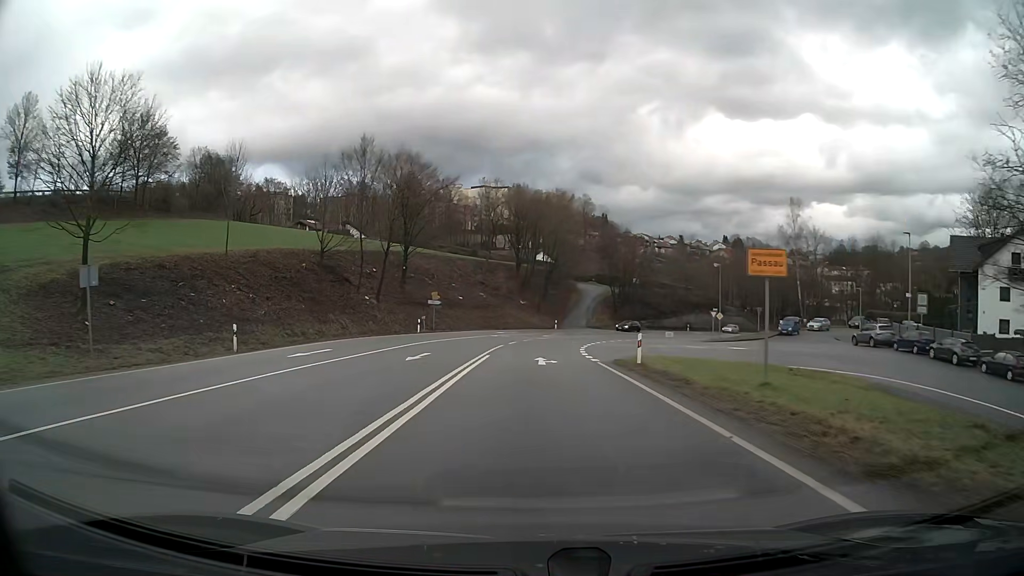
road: primary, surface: asphalt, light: Day
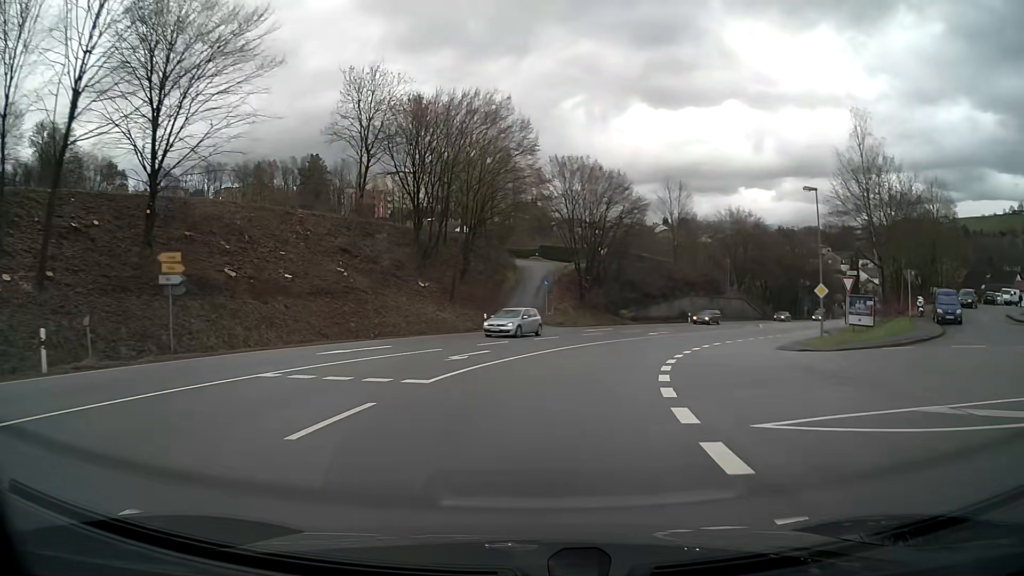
(+1.4, +38.6) m; +8°
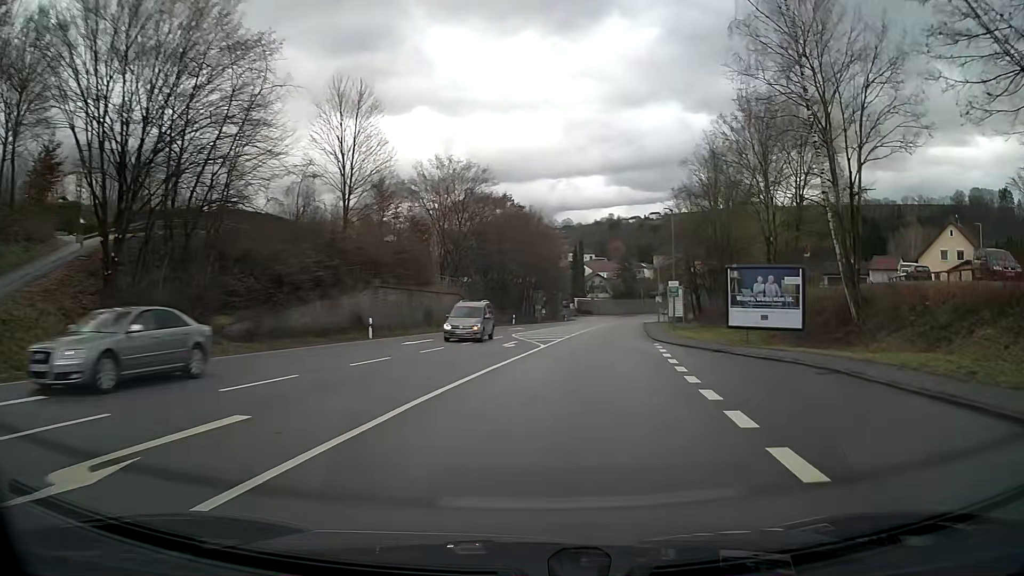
(+8.3, +36.5) m; +26°
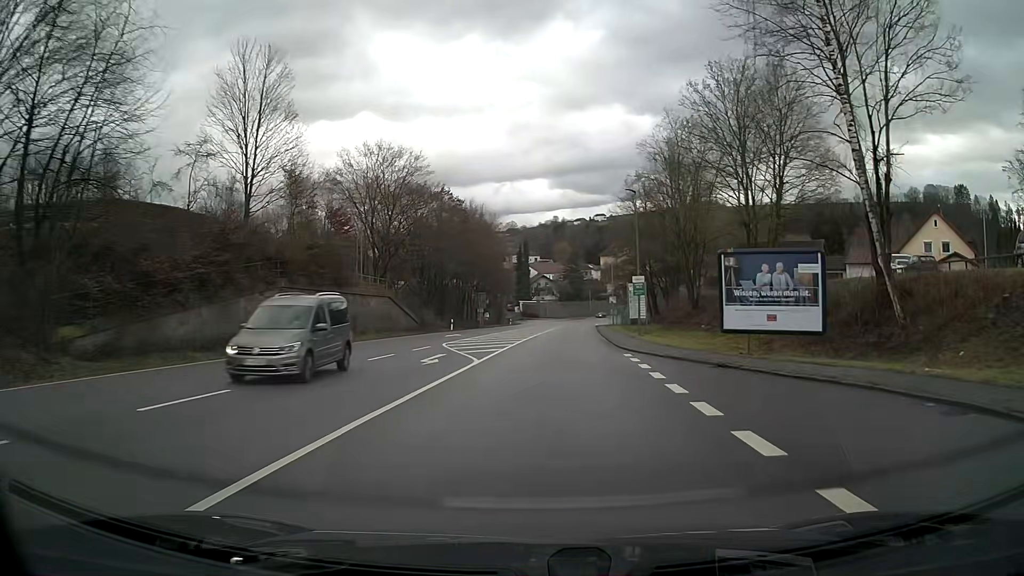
(+0.3, +7.6) m; +4°
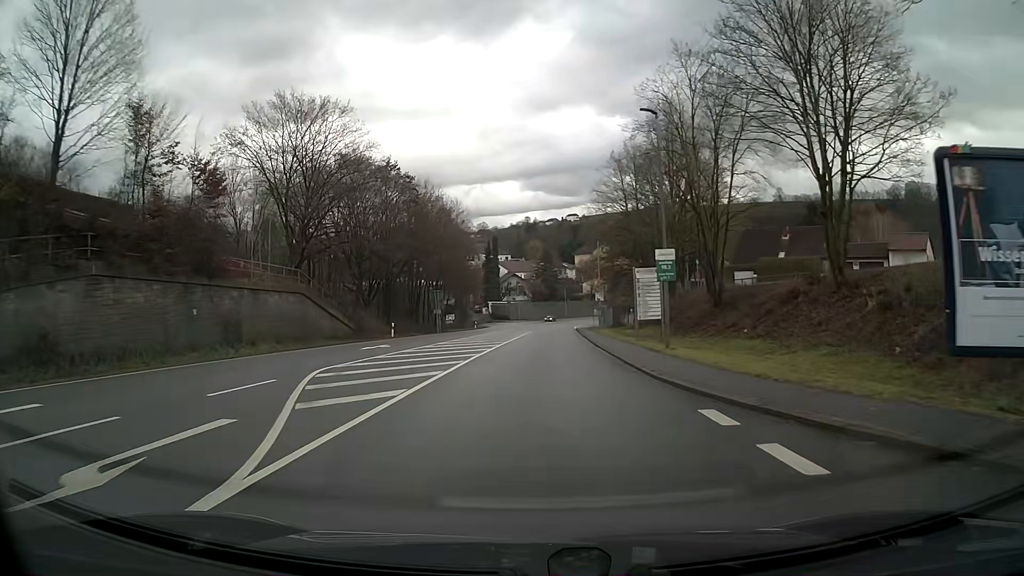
(+0.2, +15.3) m; +2°
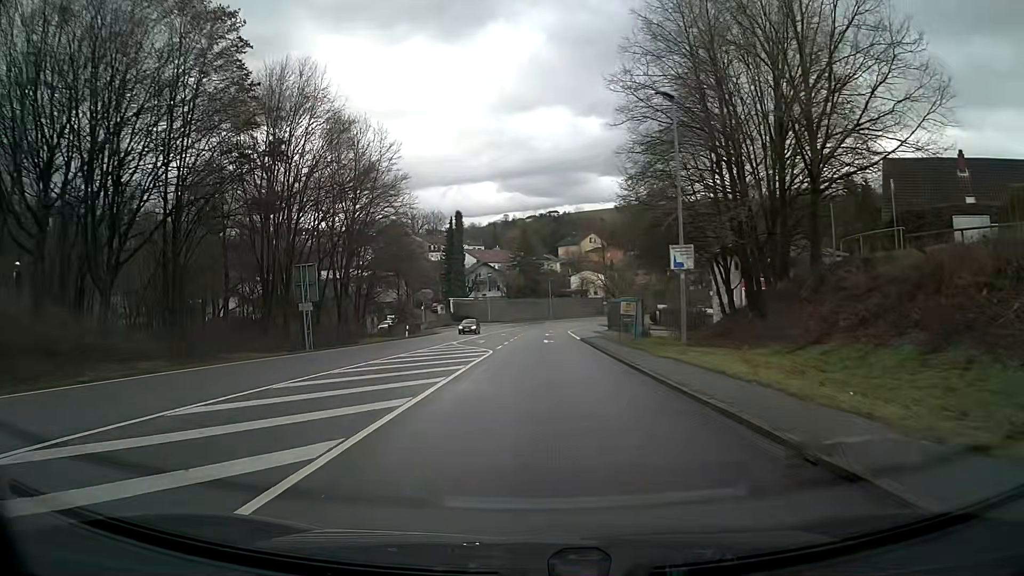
(+0.5, +38.4) m; +2°
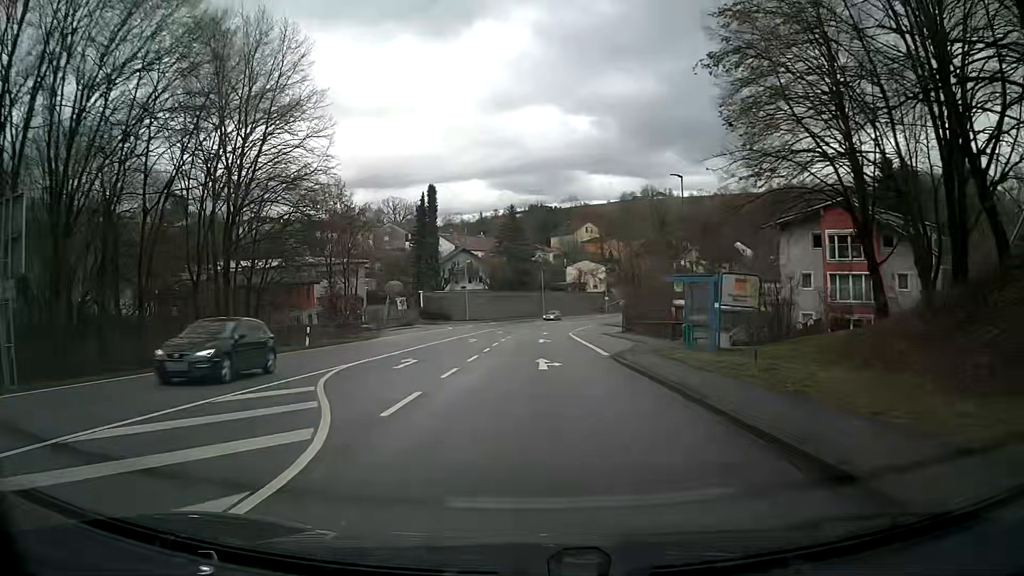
(+0.1, +23.0) m; +1°
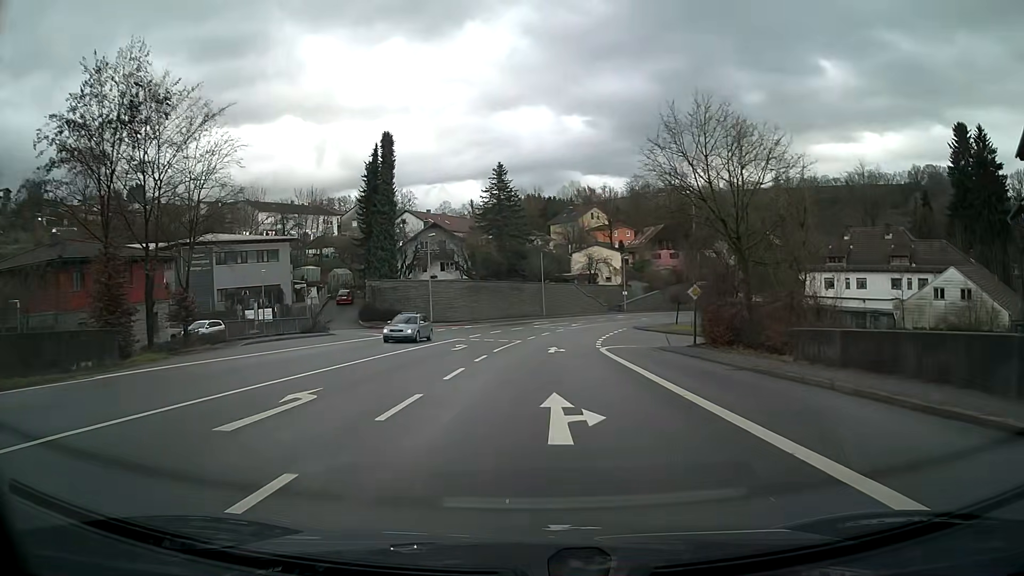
(-0.2, +30.6) m; 0°
(0, +10) (0, +20) (+1, +30) (+2, +40) (+4, +50) (+6, +59) (+10, +69) (+14, +78) (+20, +86) (+26, +94) m
